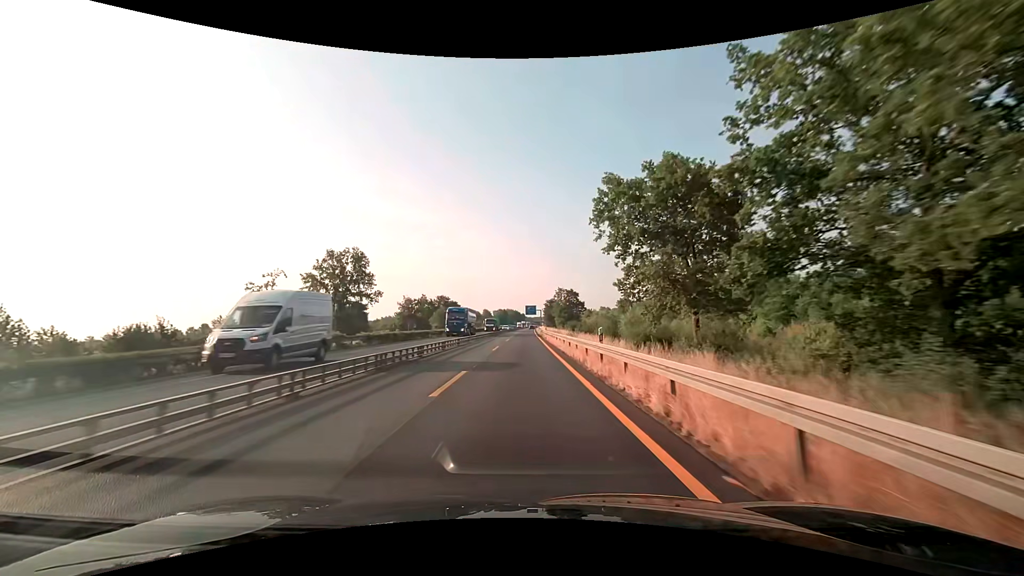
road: motorway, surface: asphalt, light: Day
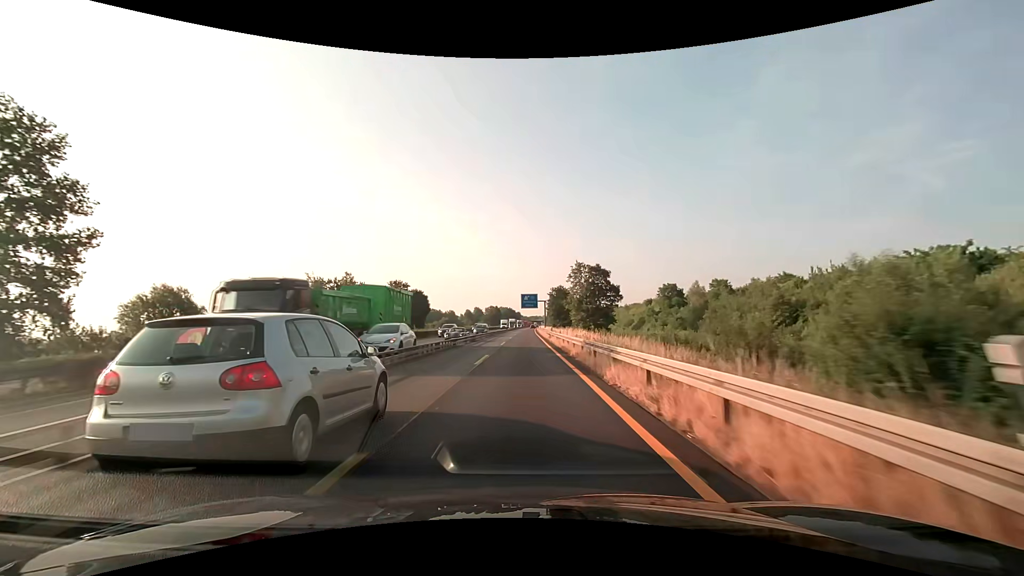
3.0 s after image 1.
(+0.2, +62.5) m; +1°
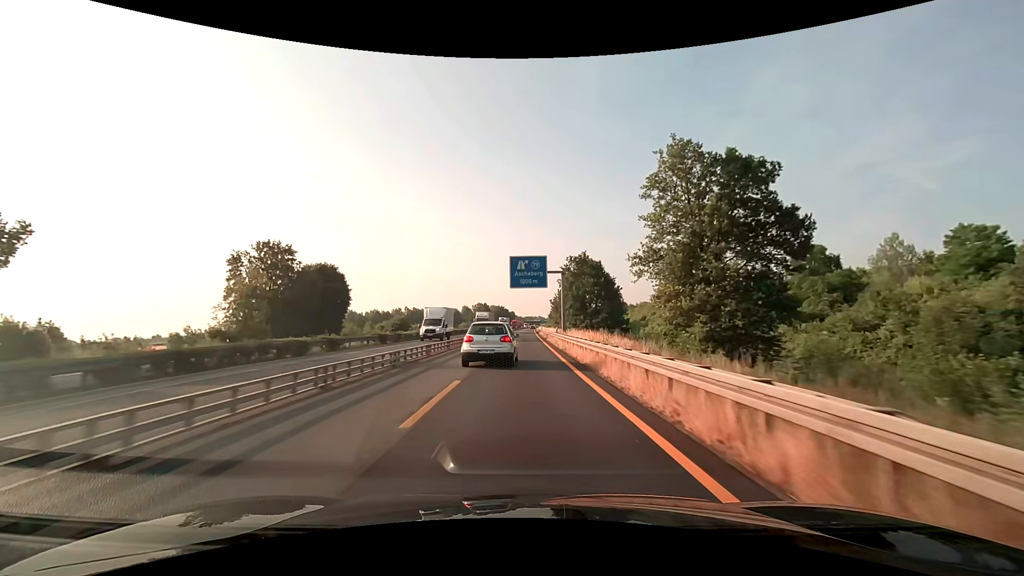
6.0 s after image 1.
(+0.2, +62.7) m; 0°
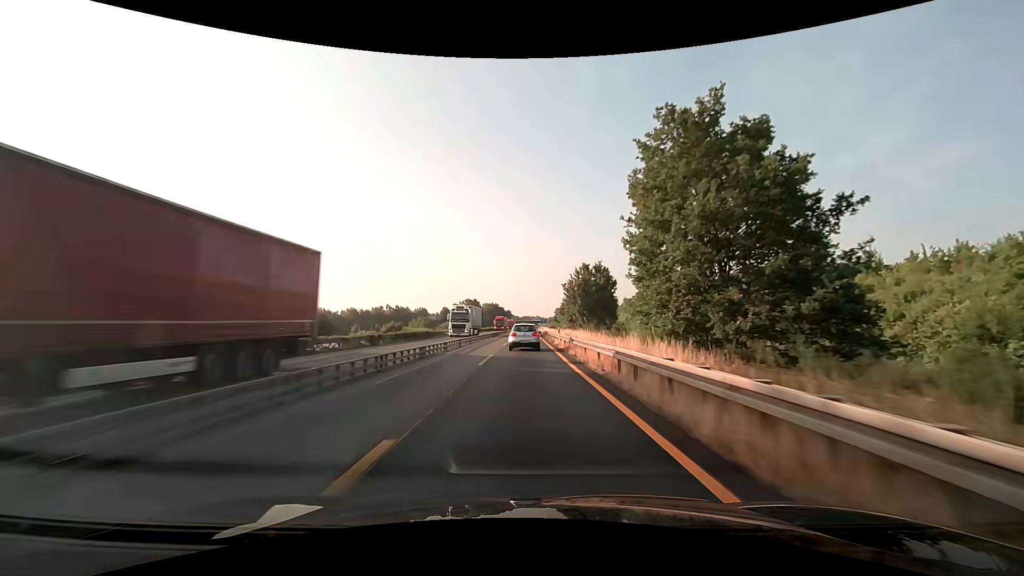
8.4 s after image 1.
(+0.2, +50.2) m; 0°
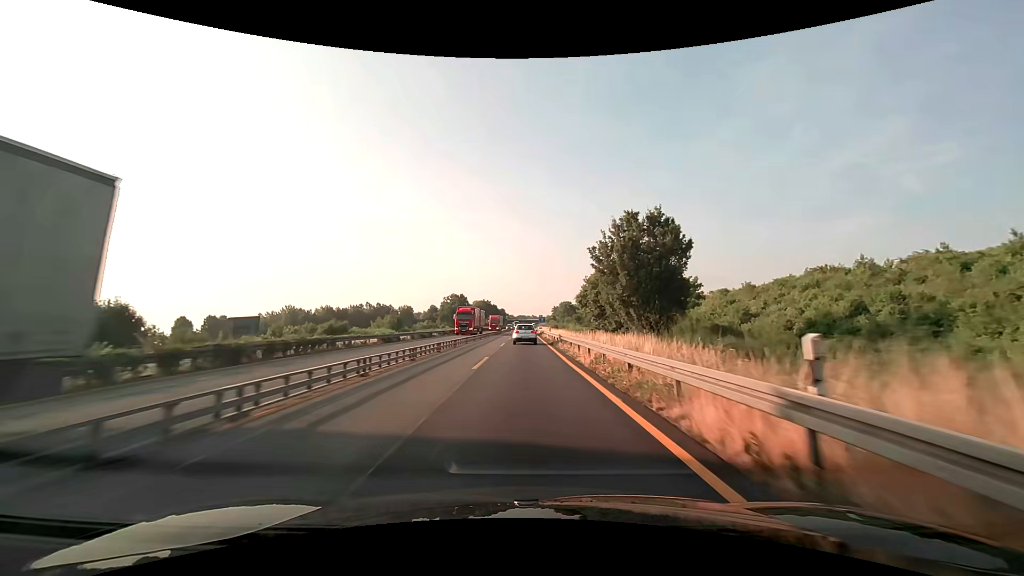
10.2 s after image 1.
(+0.2, +37.7) m; +1°
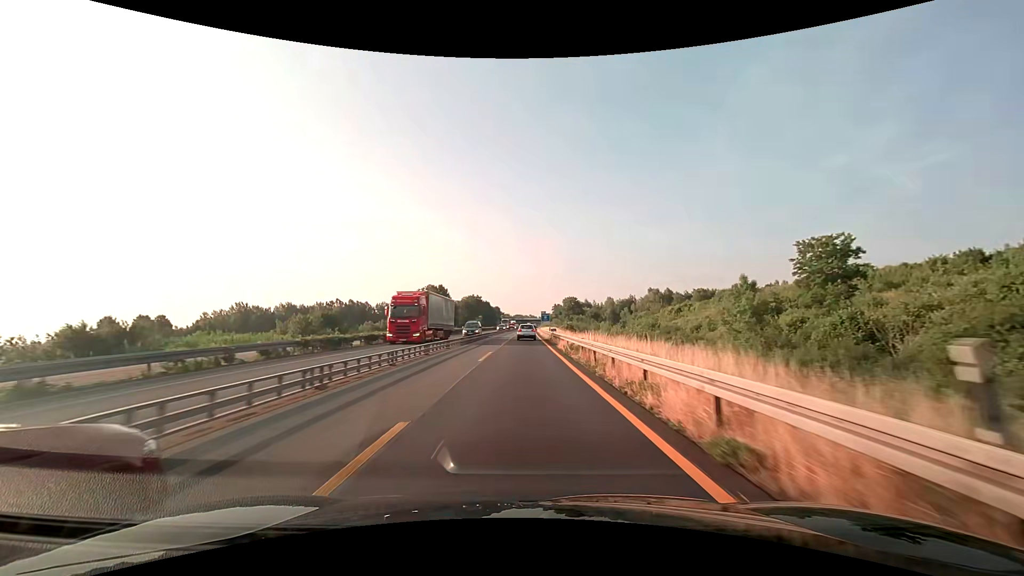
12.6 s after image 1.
(+0.2, +50.2) m; 0°
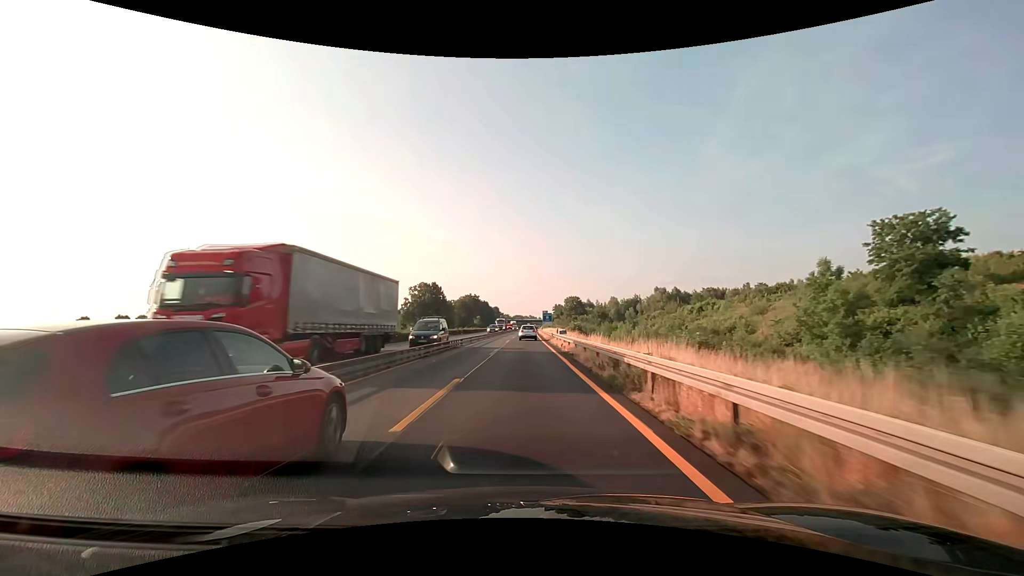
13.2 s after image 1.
(0.0, +12.5) m; 0°
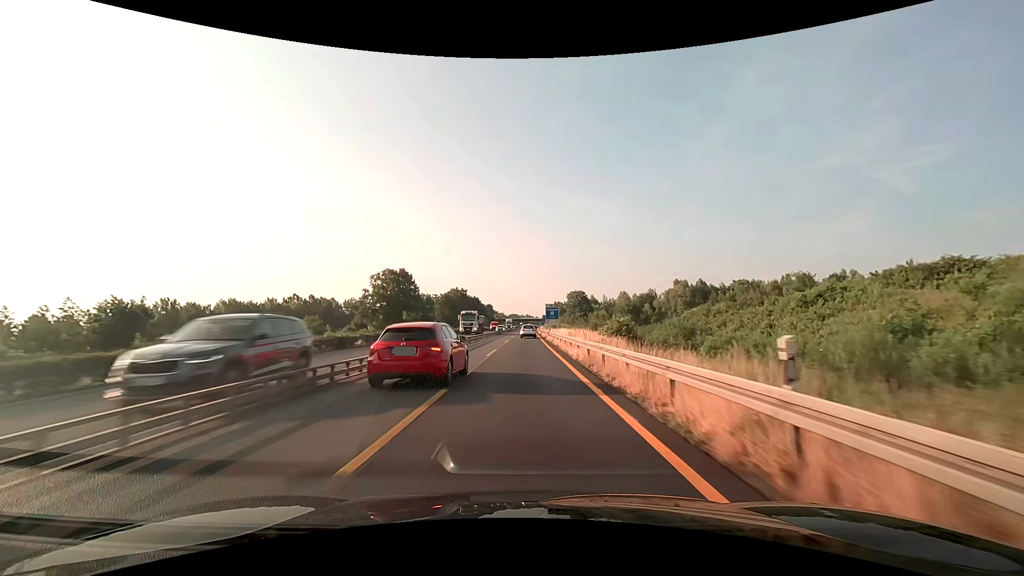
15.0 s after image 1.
(+0.2, +37.6) m; 0°
(0, +10) (0, +20) (0, +30) (0, +40) (0, +50) (0, +60) (0, +70) (0, +80) (+1, +90) (+1, +100) m
